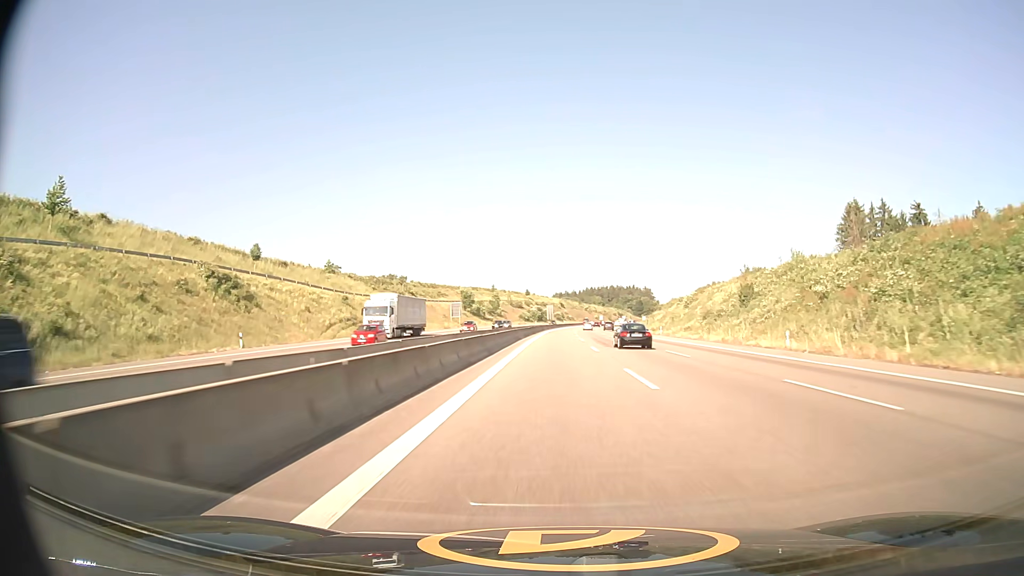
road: motorway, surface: asphalt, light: Day
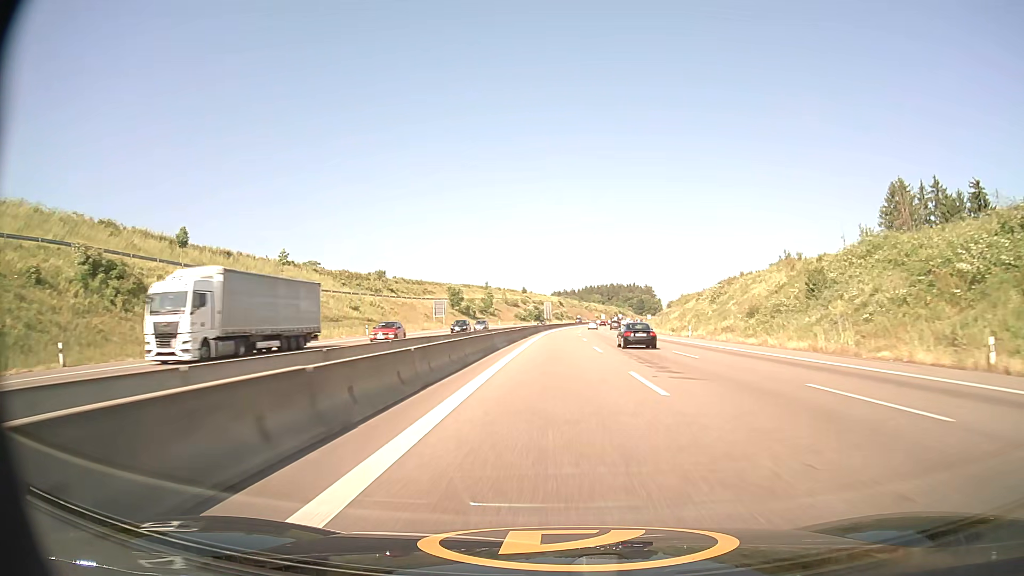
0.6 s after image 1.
(0.0, +19.4) m; 0°
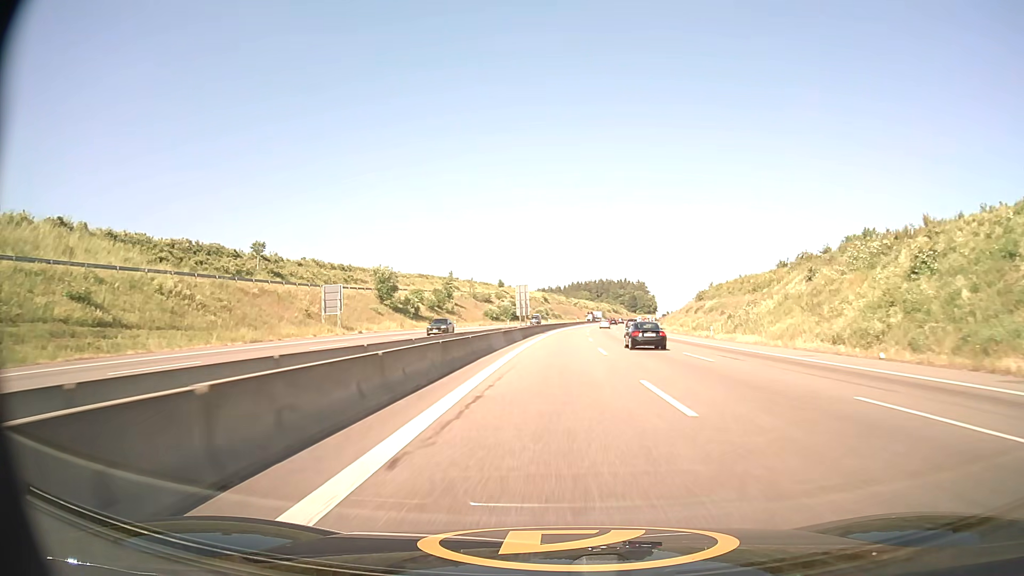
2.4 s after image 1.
(+0.4, +56.2) m; +1°
(0, +10) (0, +20) (0, +30) (+1, +40) (+1, +50) (+1, +60) (+2, +70) (+2, +80) (+3, +90) (+4, +100) m
